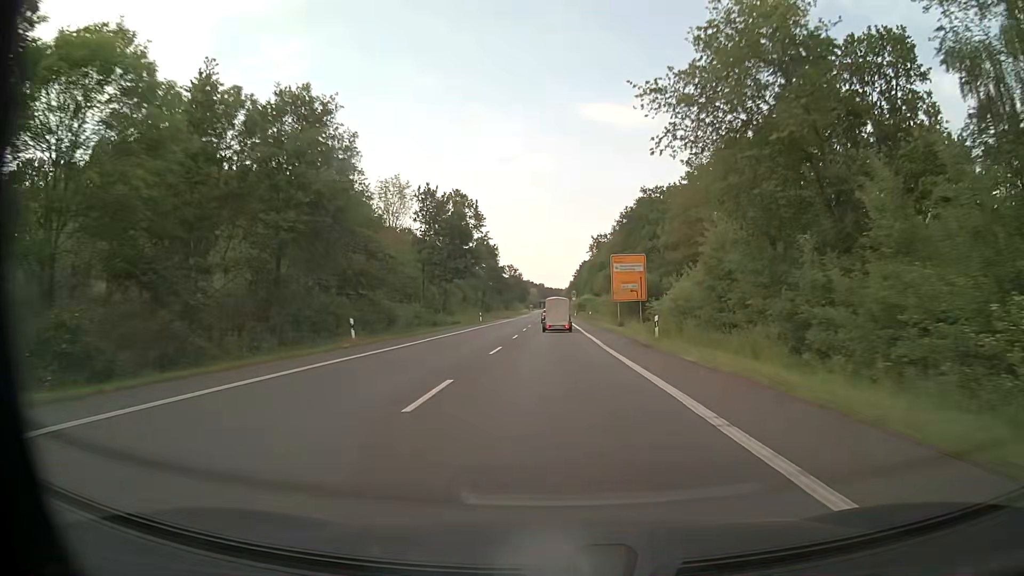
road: primary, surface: asphalt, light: Day
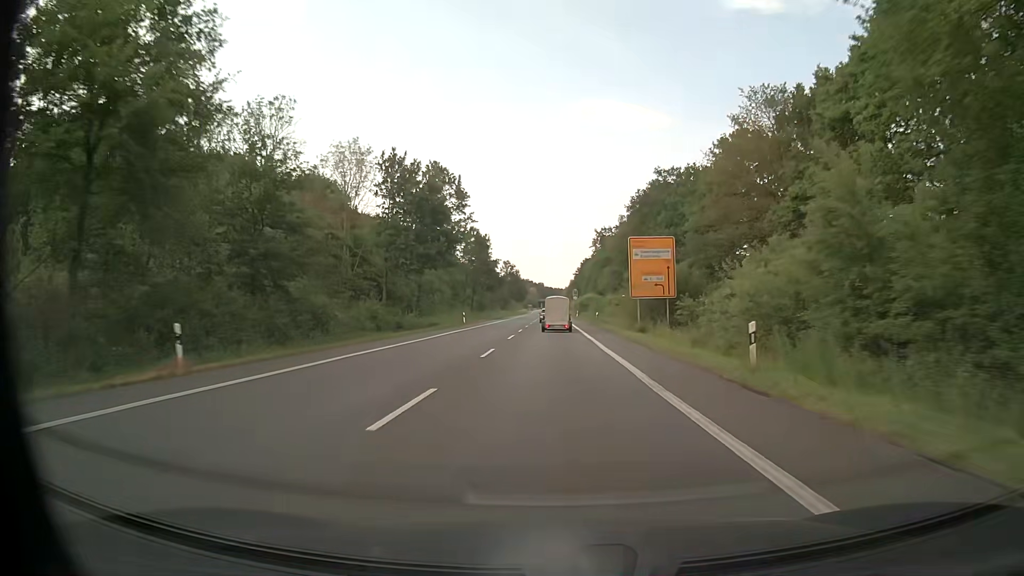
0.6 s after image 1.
(0.0, +13.5) m; 0°
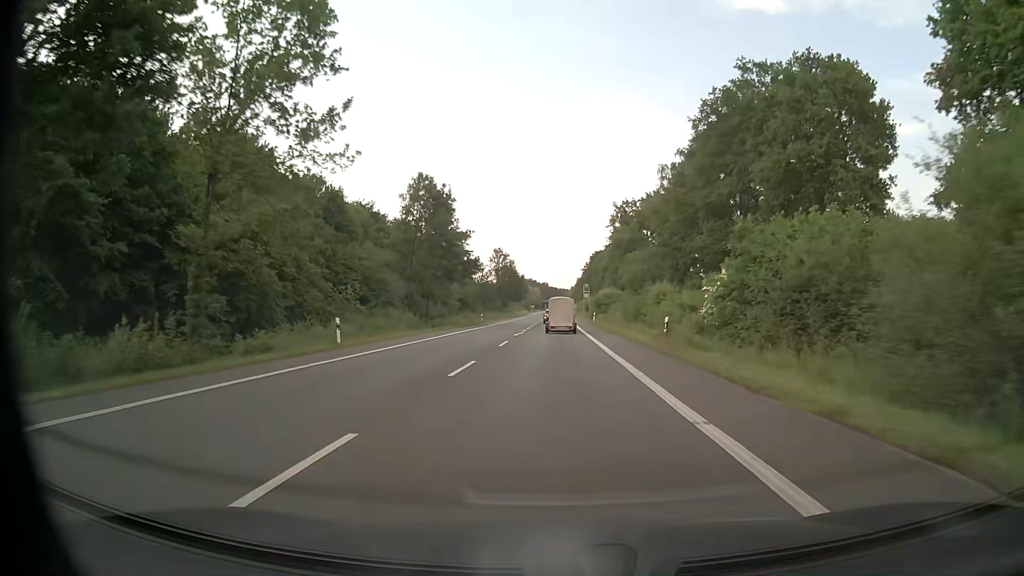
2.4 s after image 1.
(-0.2, +38.2) m; -1°
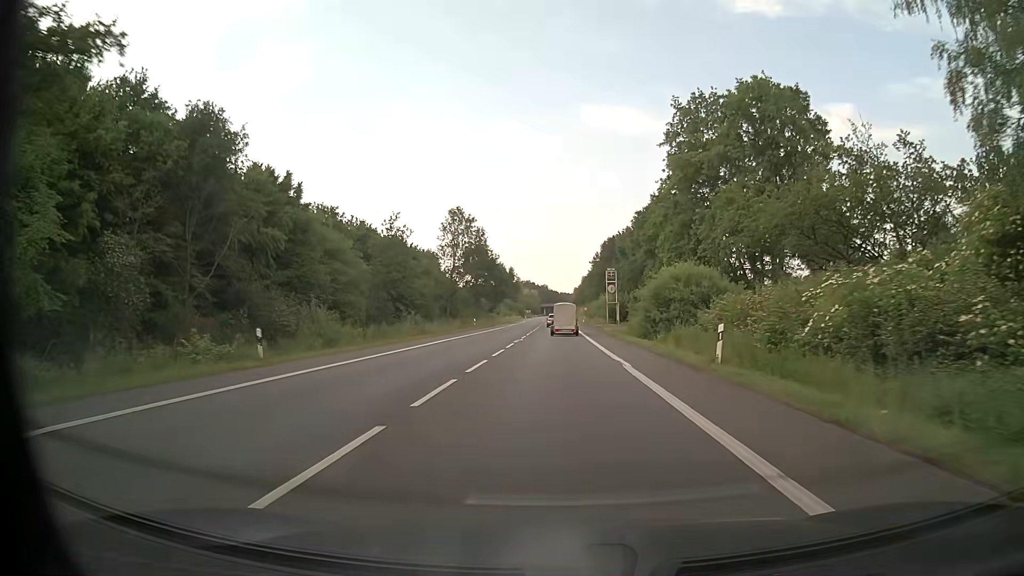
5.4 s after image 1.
(-0.1, +57.7) m; 0°
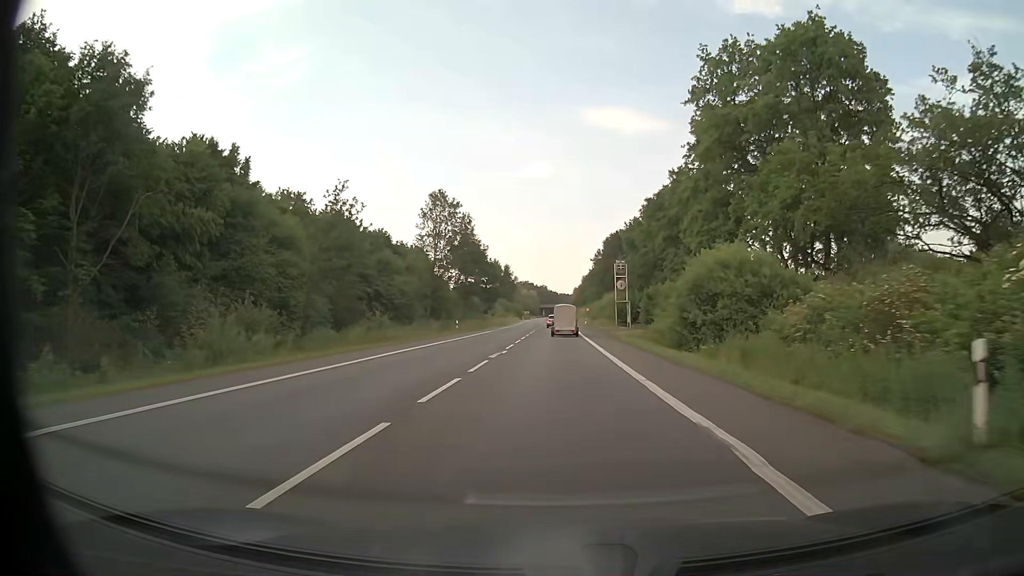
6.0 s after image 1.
(+0.1, +11.6) m; 0°
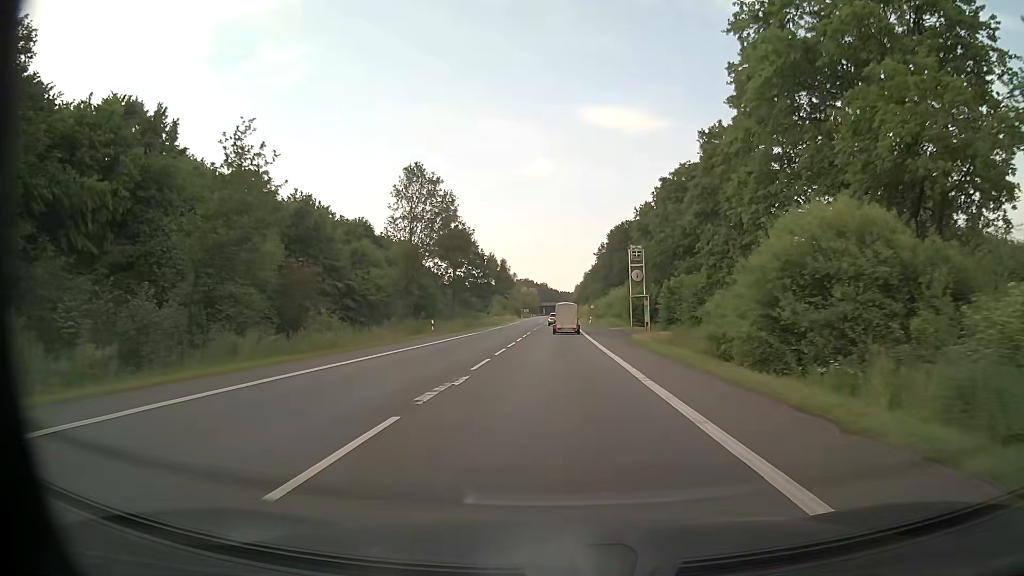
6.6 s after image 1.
(0.0, +11.7) m; 0°
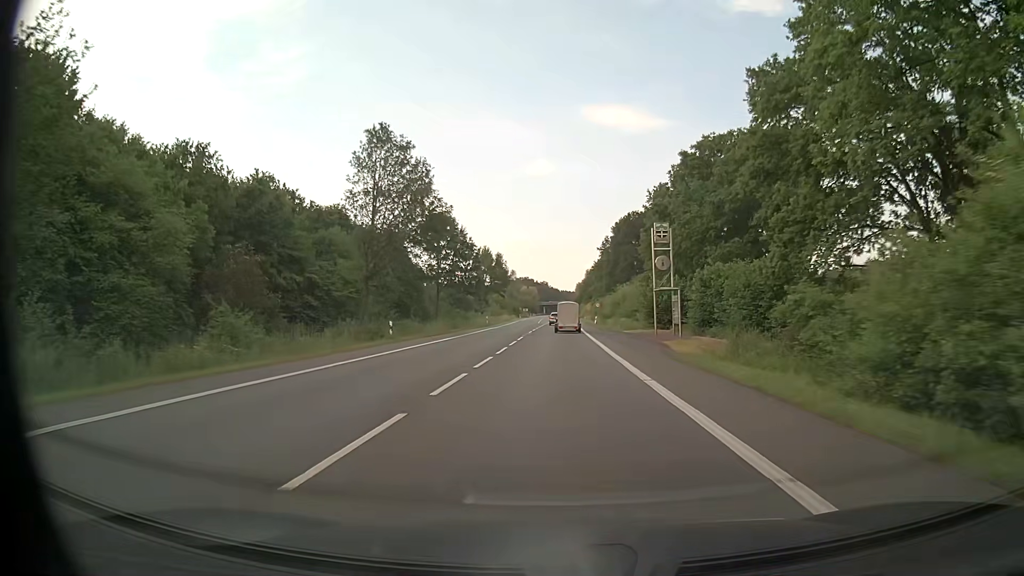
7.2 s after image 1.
(0.0, +11.7) m; 0°
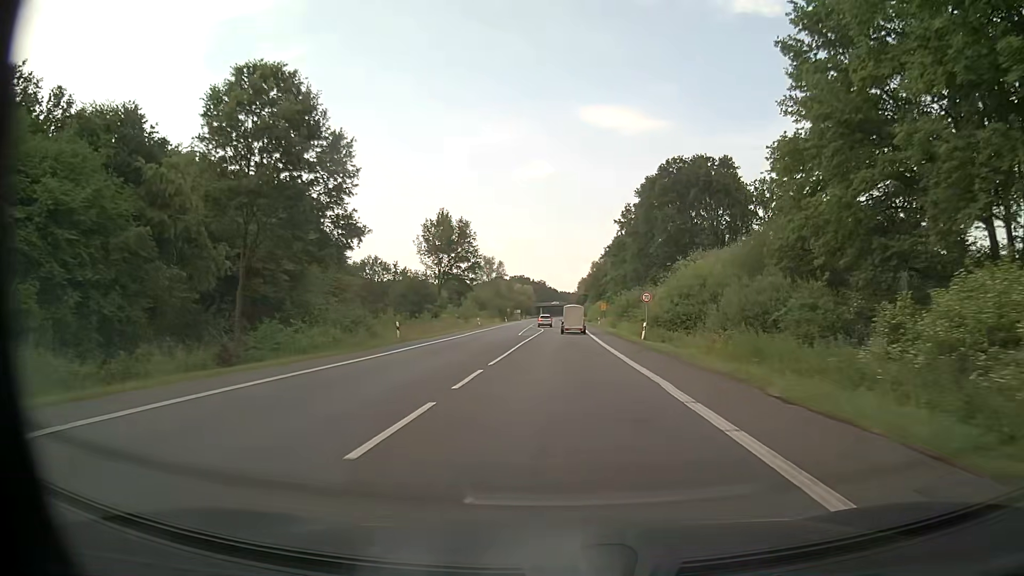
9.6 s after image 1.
(-0.1, +46.9) m; 0°
(0, +10) (0, +20) (0, +30) (0, +40) (+1, +50) (+1, +60) (+1, +70) (+1, +80) (+1, +90) (+1, +100) m
